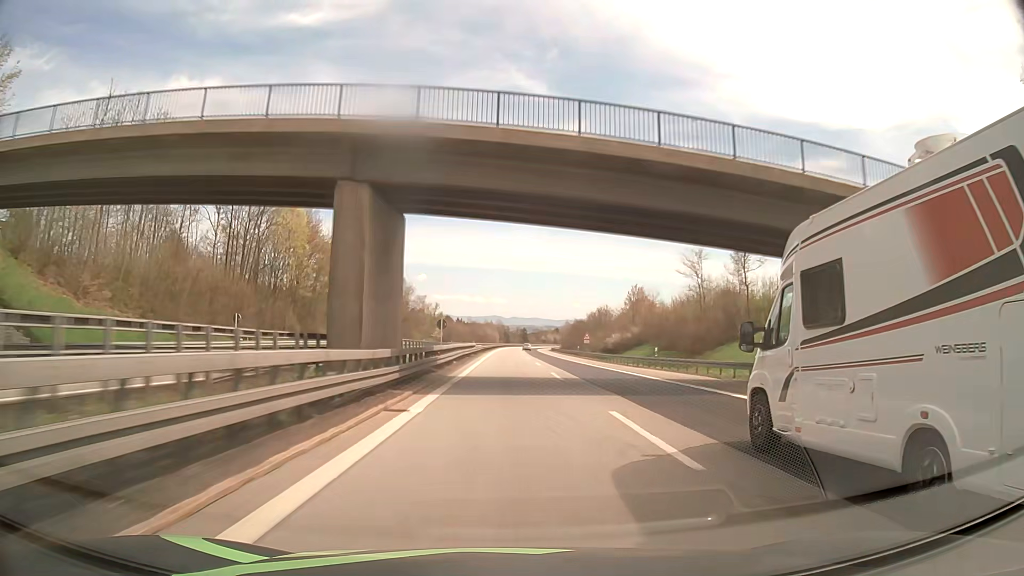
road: motorway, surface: asphalt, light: Day
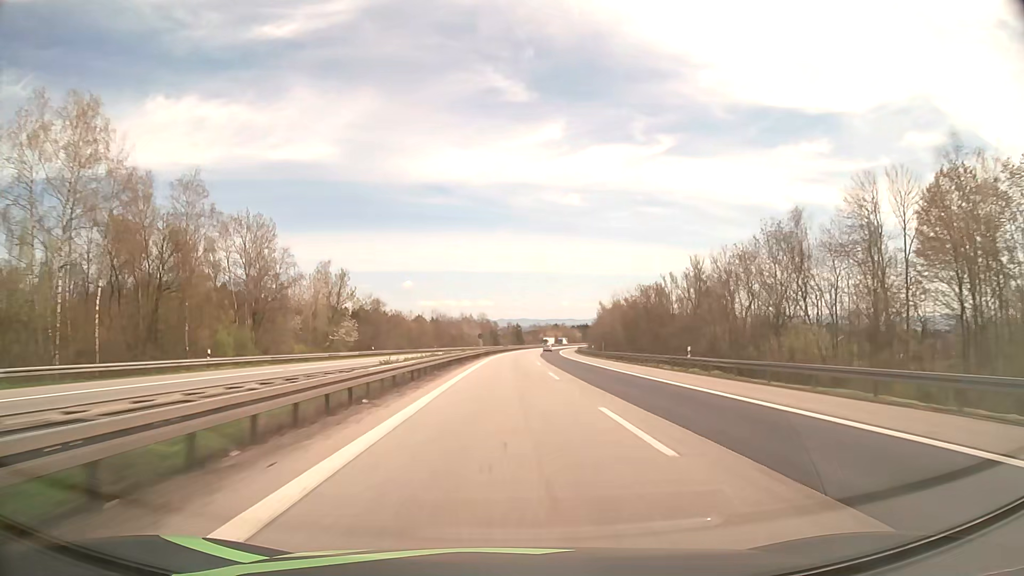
(+0.4, +107.0) m; +1°
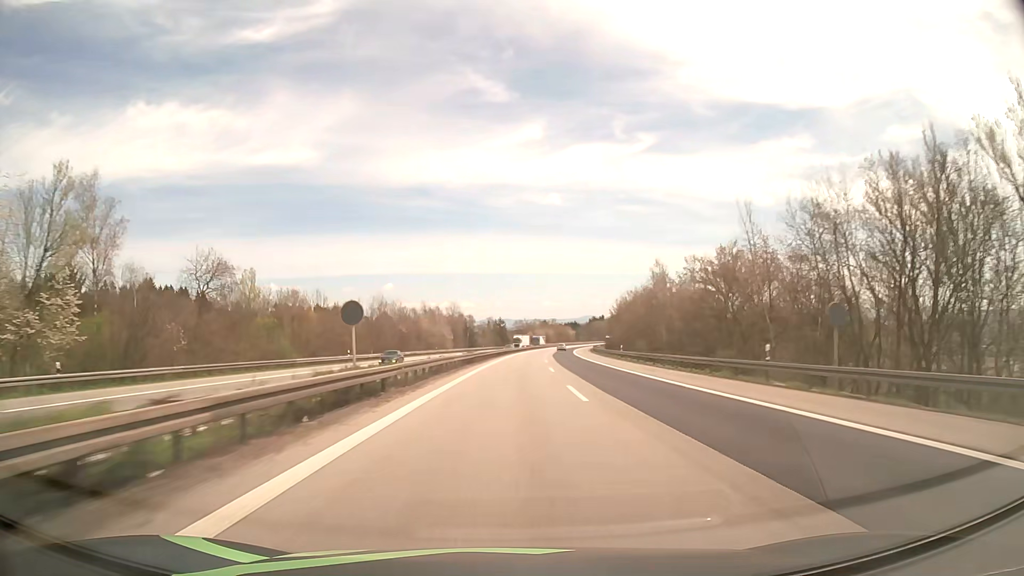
(+1.0, +63.9) m; +2°
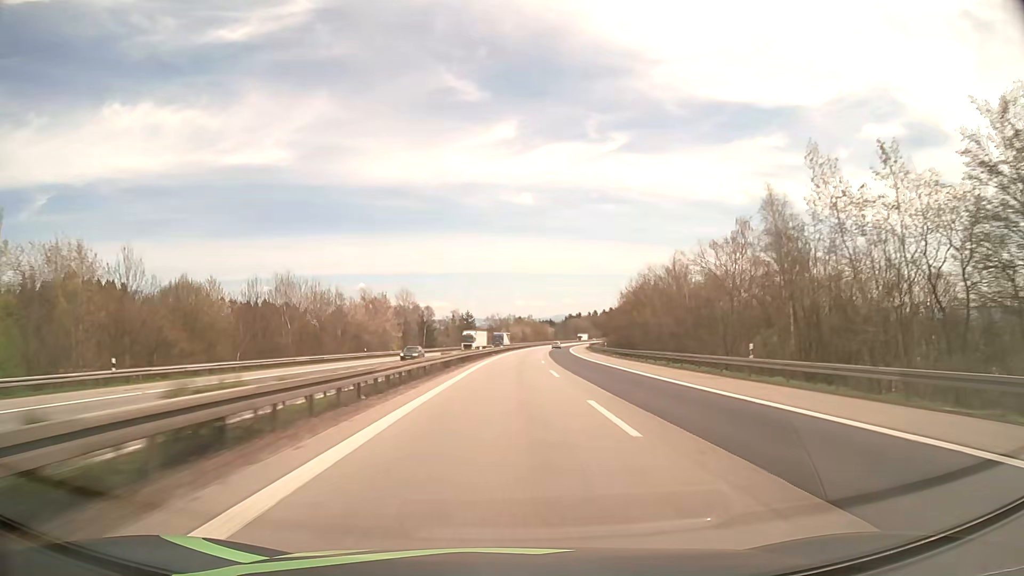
(+0.7, +42.5) m; +2°
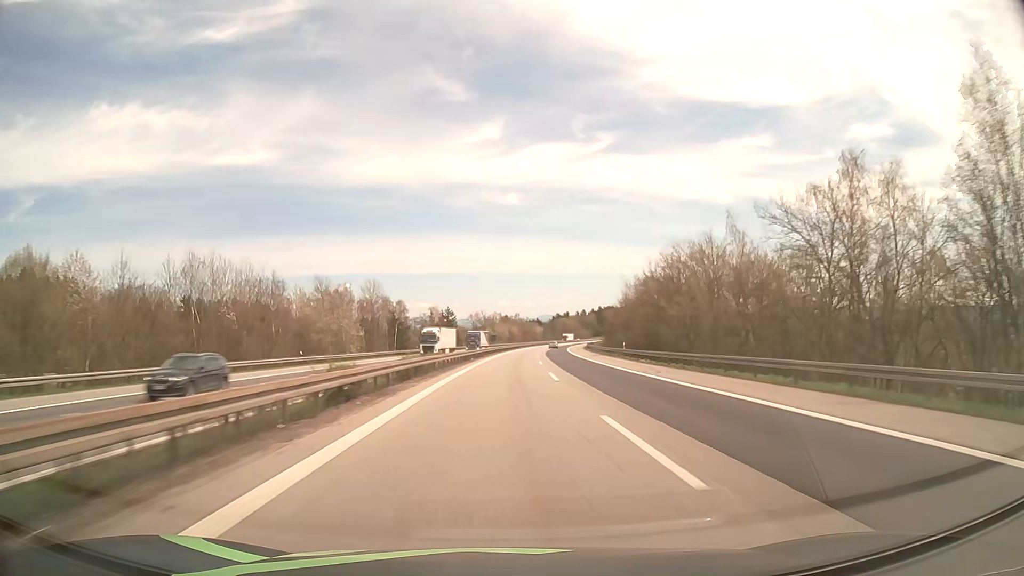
(+0.2, +21.3) m; +1°
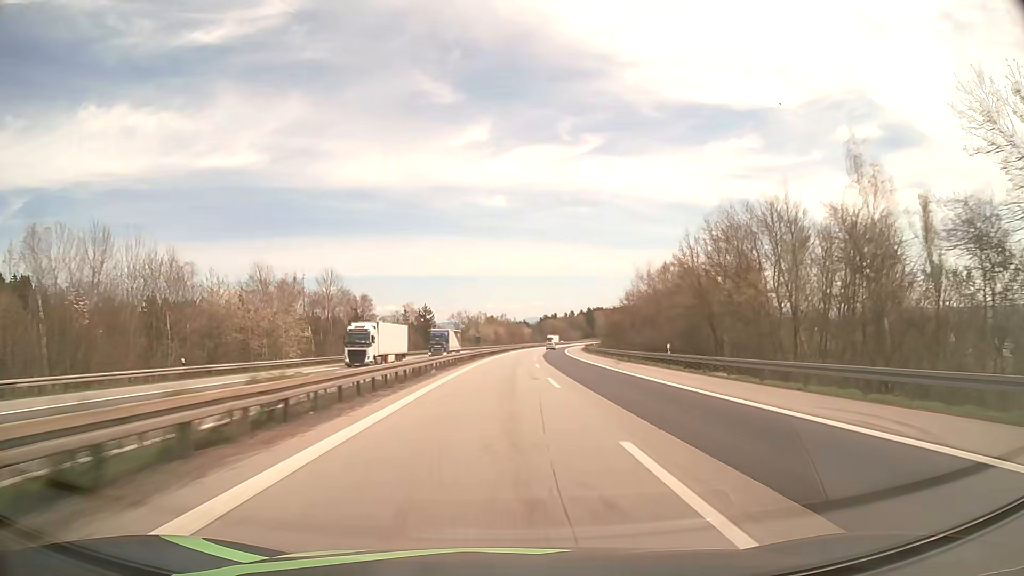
(+0.2, +21.3) m; +1°
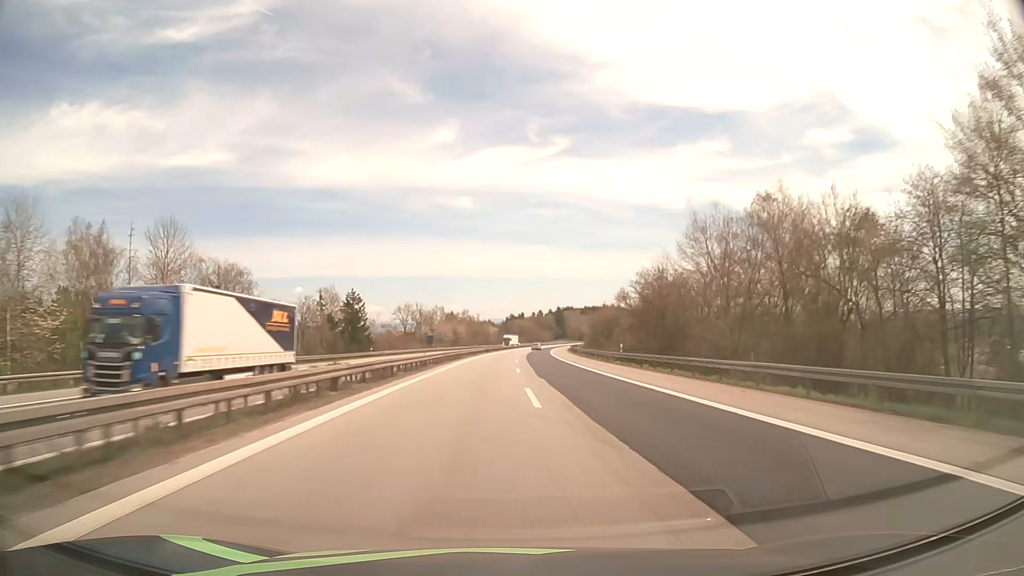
(+1.0, +42.6) m; +3°
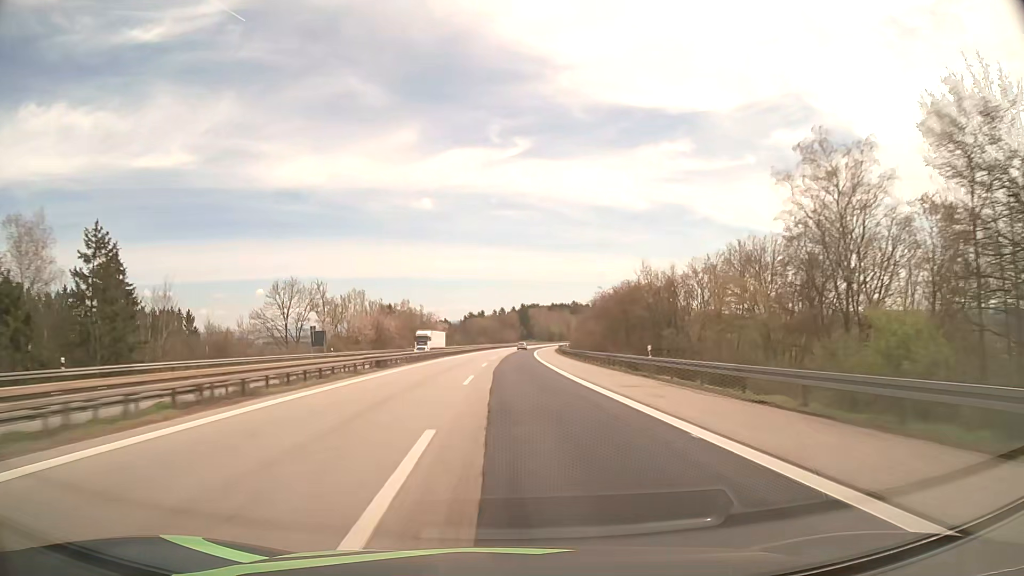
(+2.2, +64.2) m; +3°
(0, +10) (0, +20) (0, +30) (+1, +40) (+1, +50) (+1, +60) (+2, +70) (+2, +80) (+3, +90) (+3, +100) m
